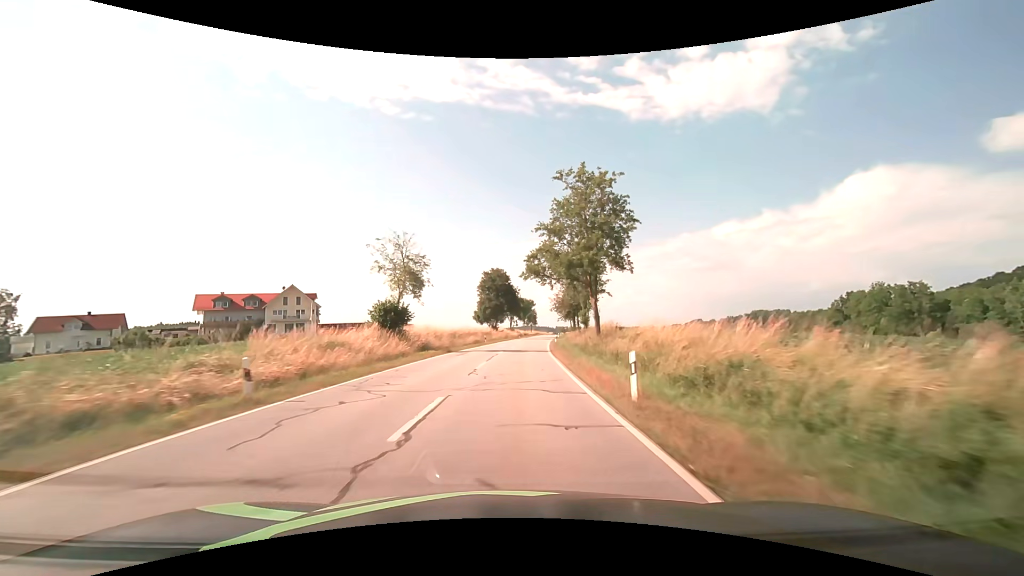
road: secondary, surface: asphalt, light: Day
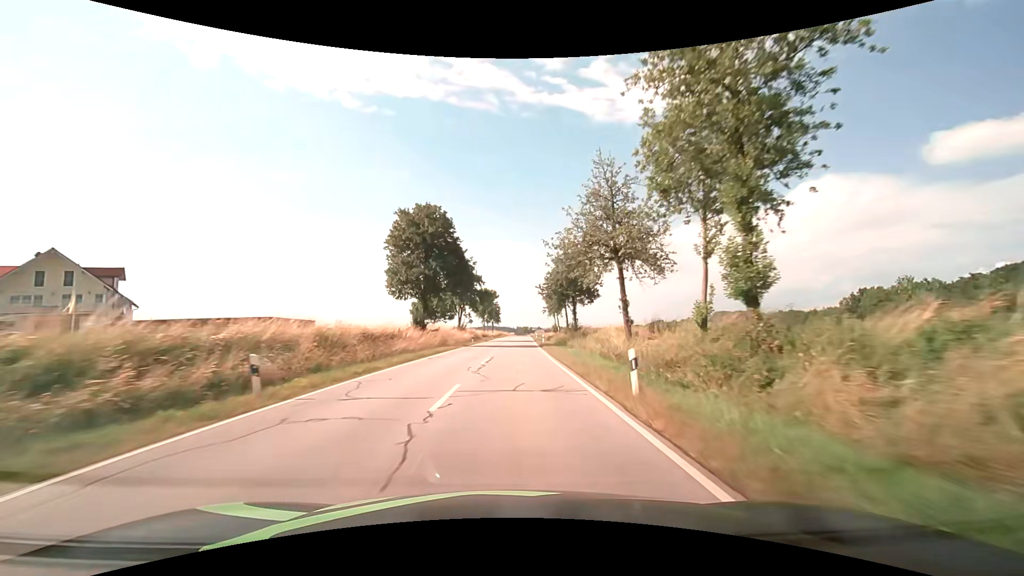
(+1.9, +46.1) m; +5°
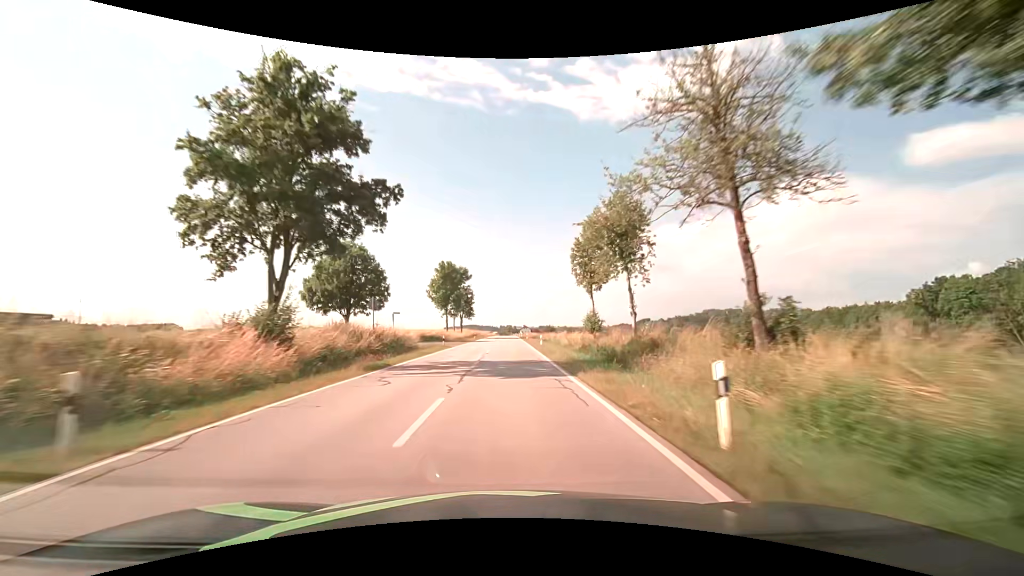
(+1.2, +50.7) m; +2°
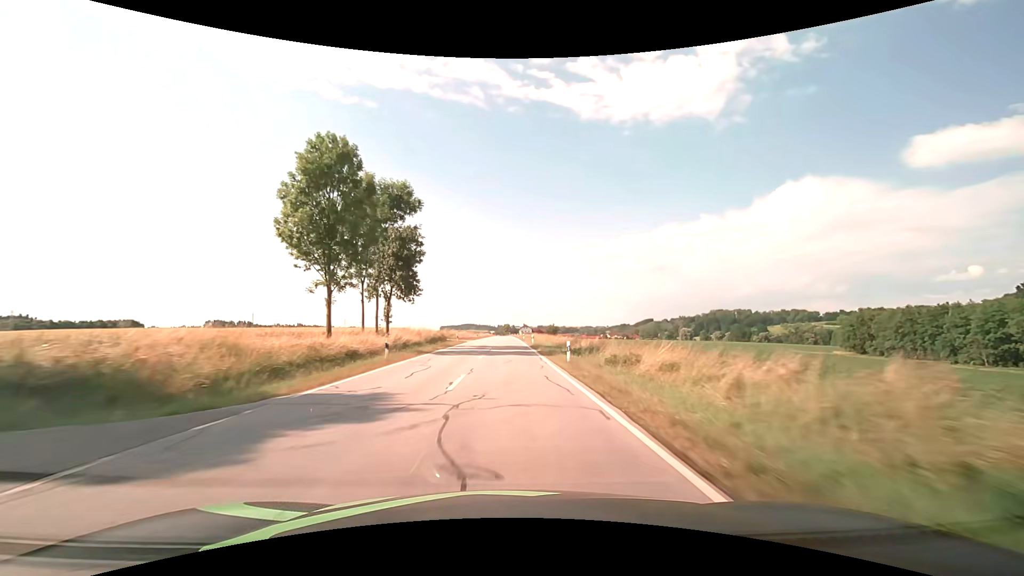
(0.0, +54.9) m; 0°
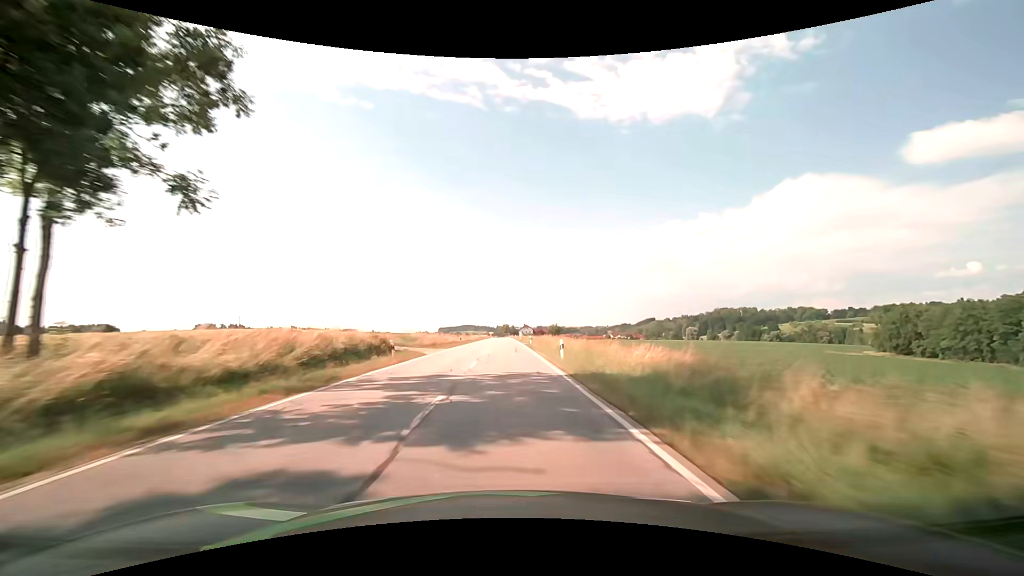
(+0.1, +29.0) m; 0°
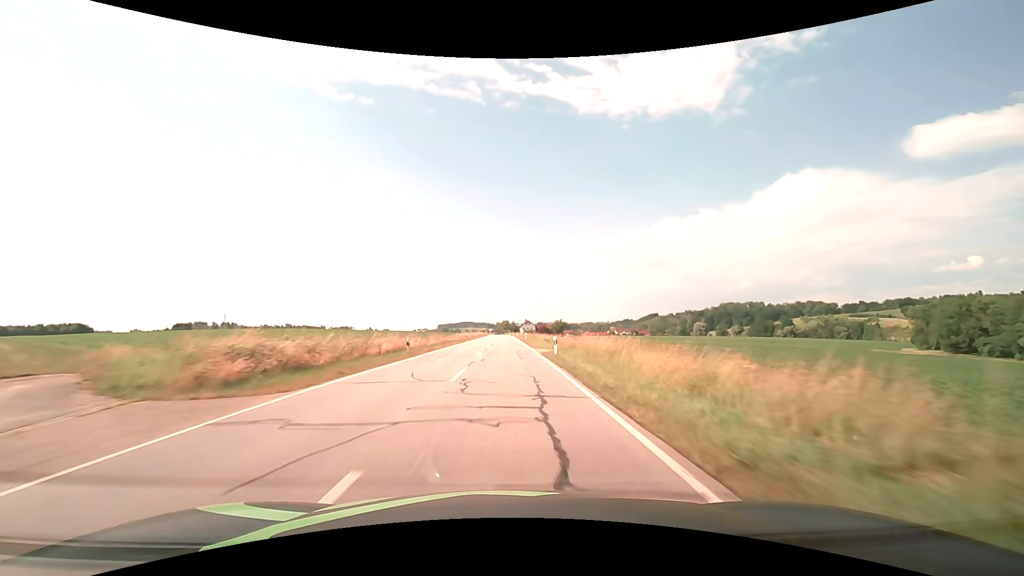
(0.0, +29.9) m; 0°
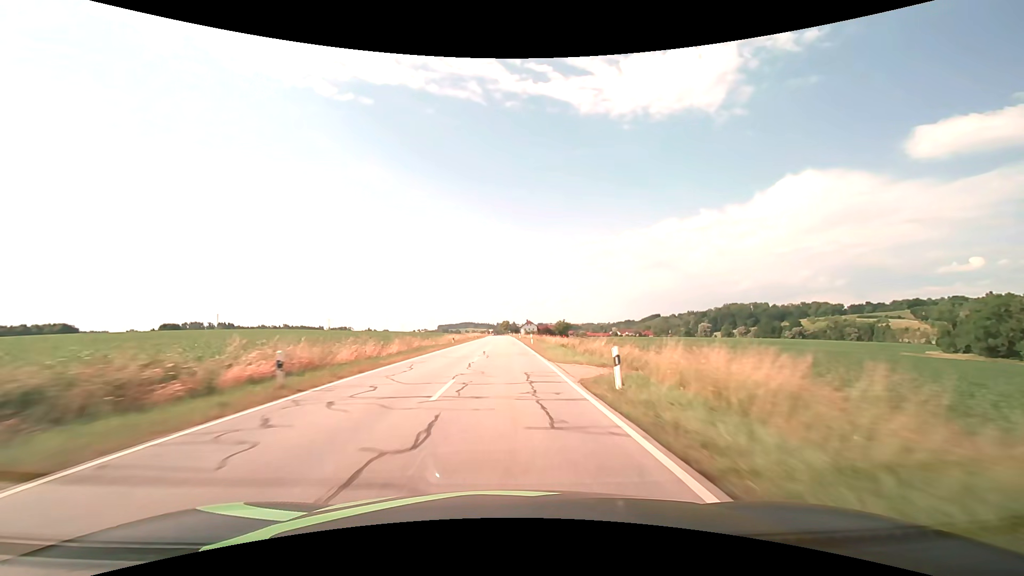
(0.0, +15.2) m; 0°
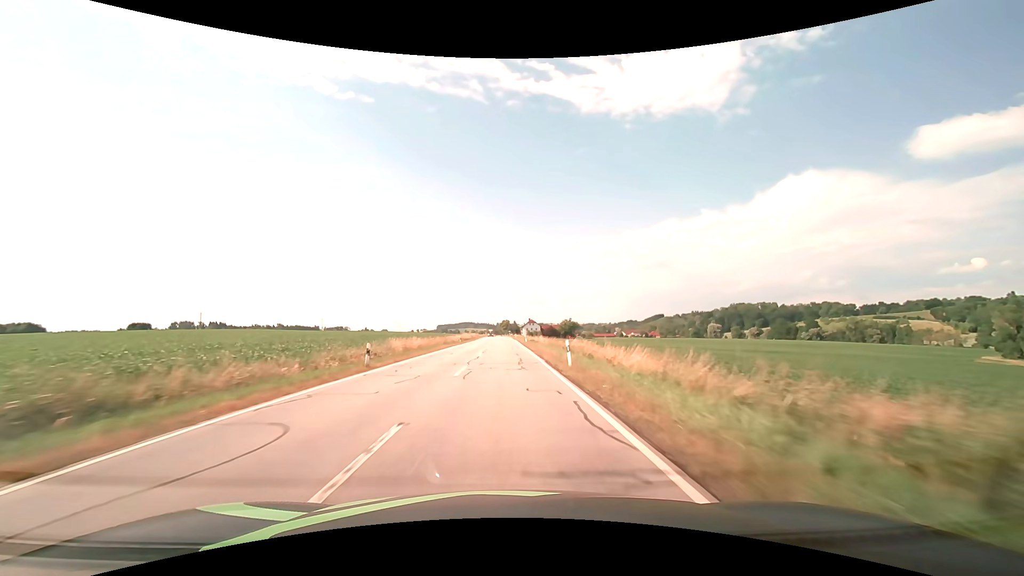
(0.0, +30.6) m; 0°
(0, +10) (0, +20) (0, +30) (0, +40) (0, +50) (0, +60) (0, +70) (-1, +80) (-1, +90) (-1, +100) m
